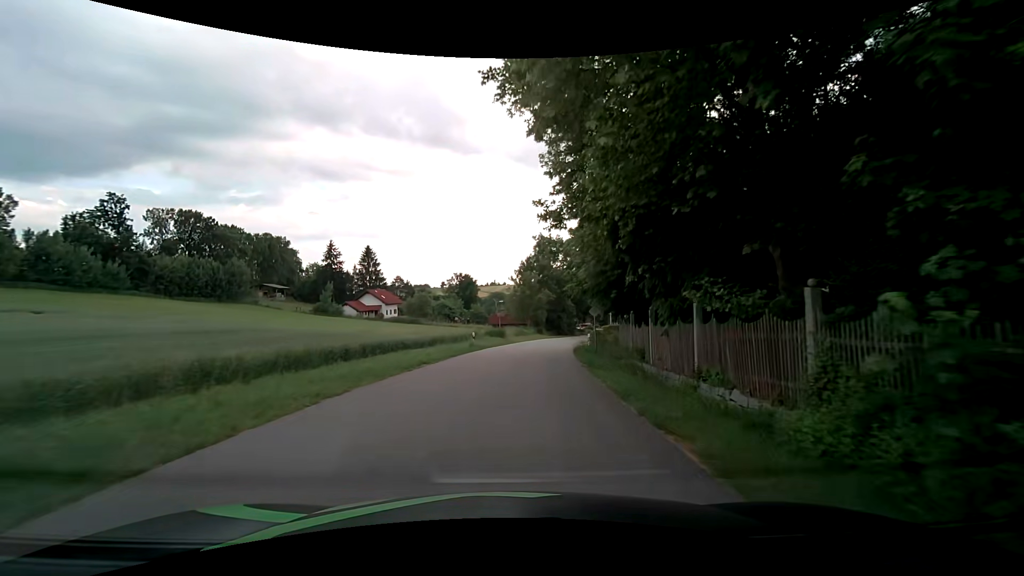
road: tertiary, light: Day
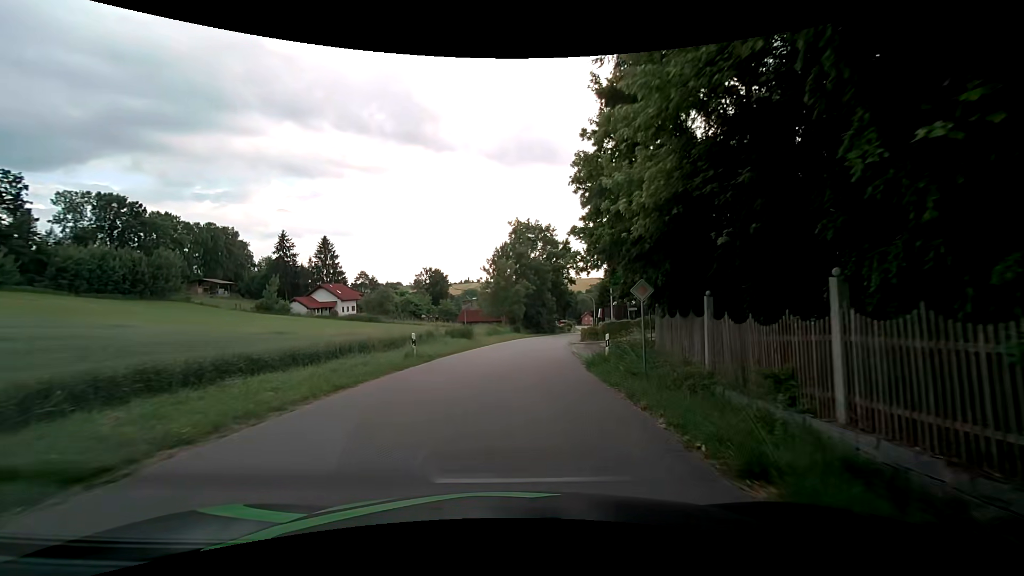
(+0.2, +12.7) m; +1°
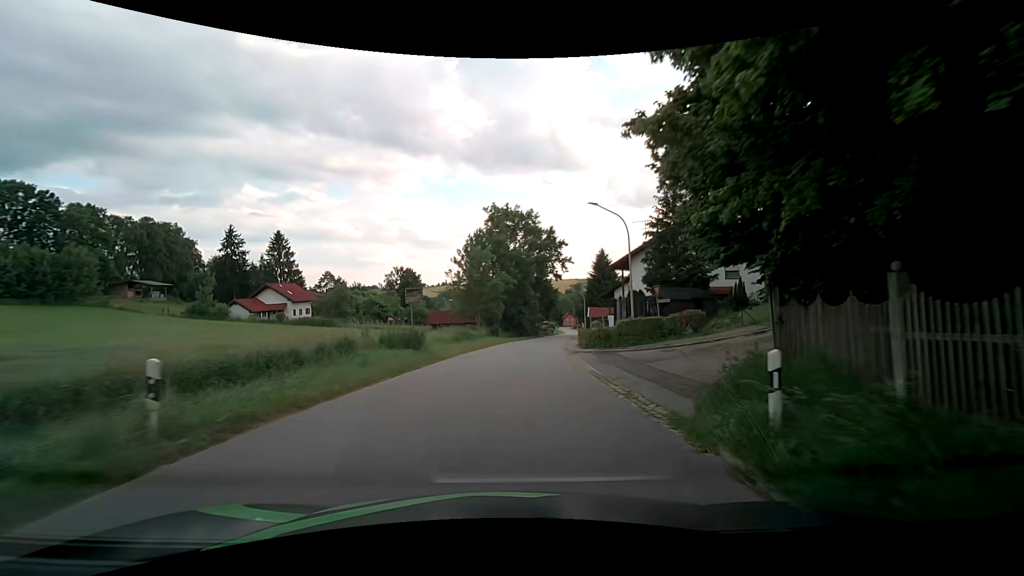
(+0.5, +12.9) m; +4°
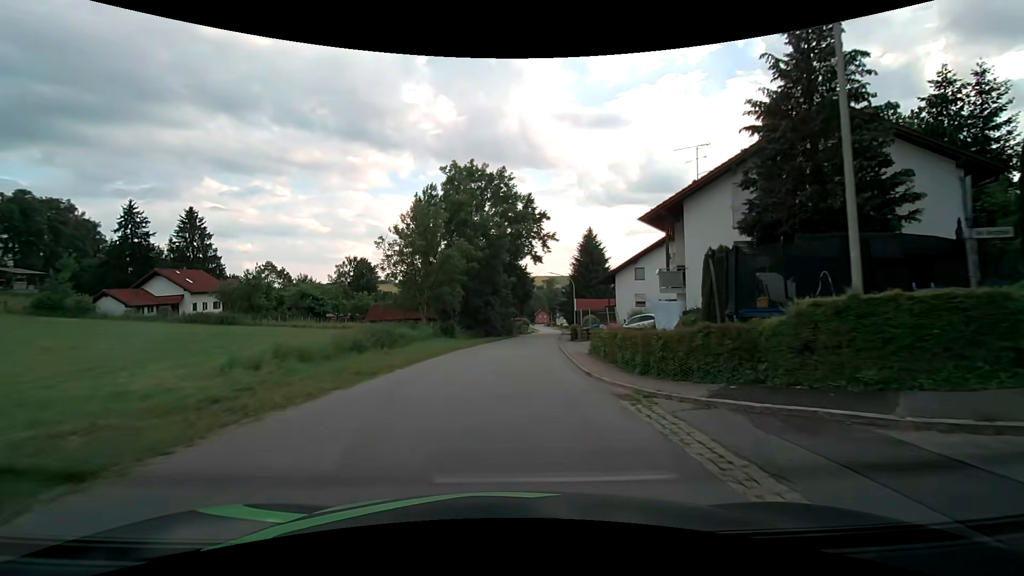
(+0.7, +19.5) m; +4°
